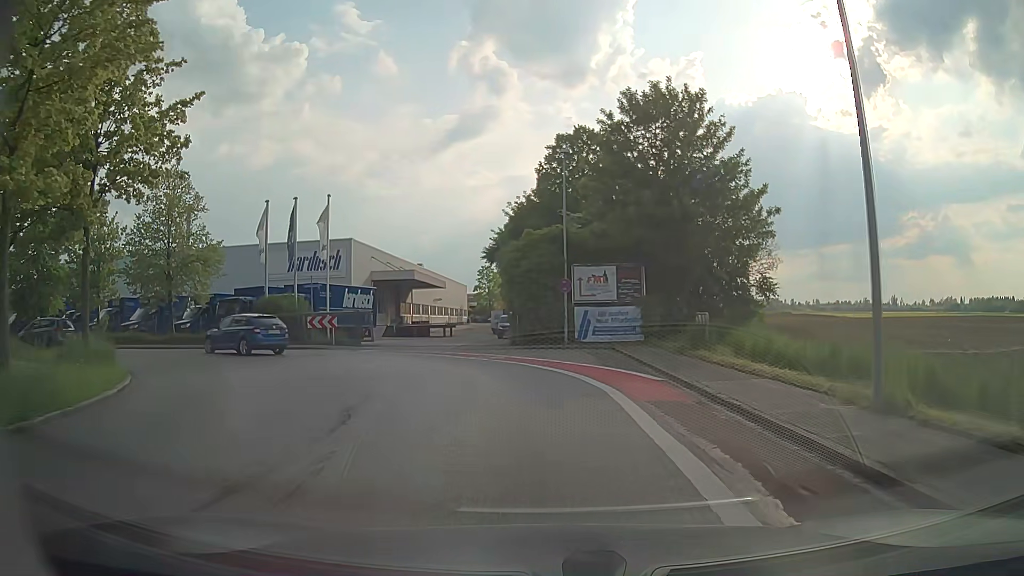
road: tertiary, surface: asphalt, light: Day
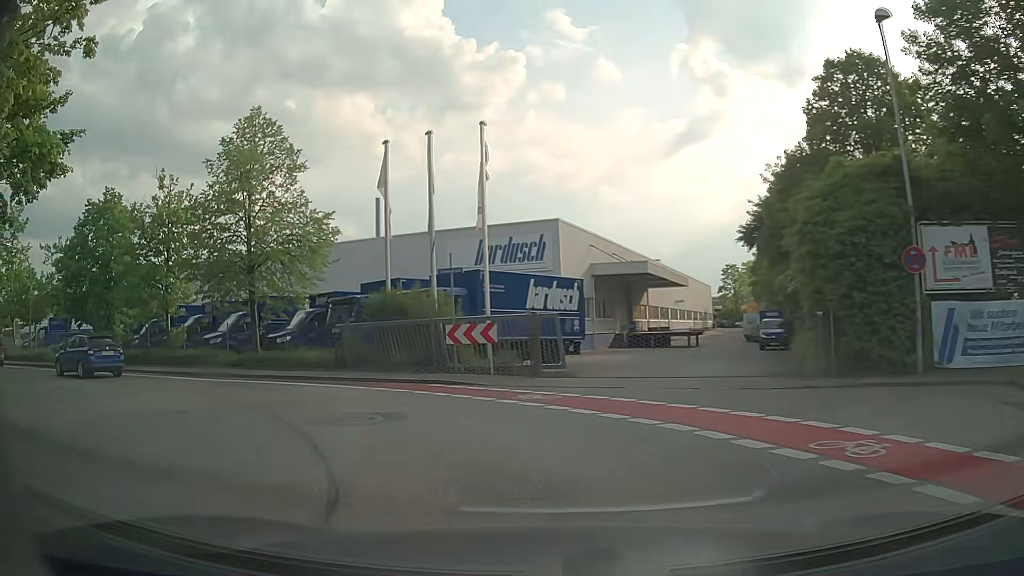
(-1.7, +14.0) m; -20°
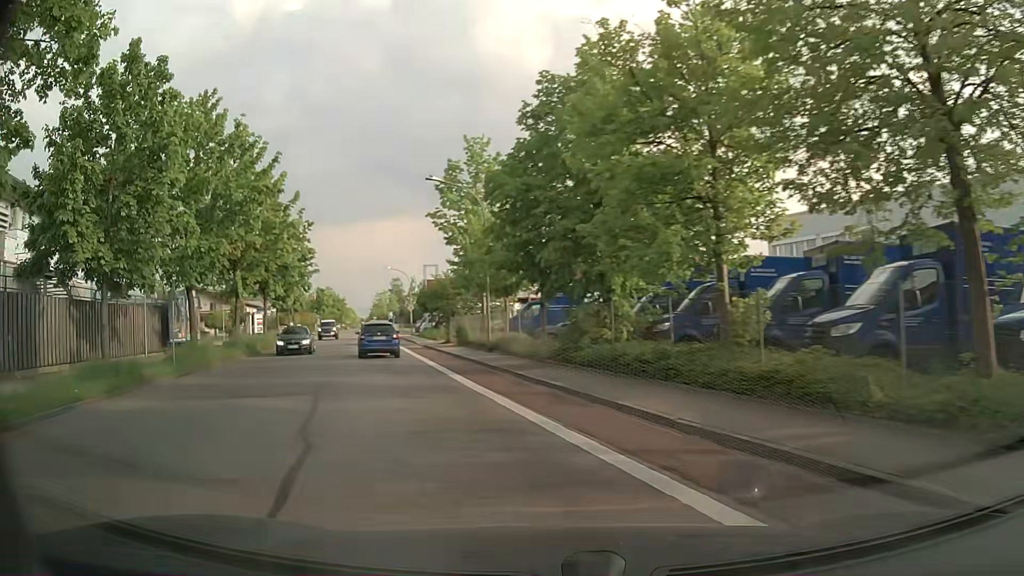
(-7.4, +15.7) m; -50°
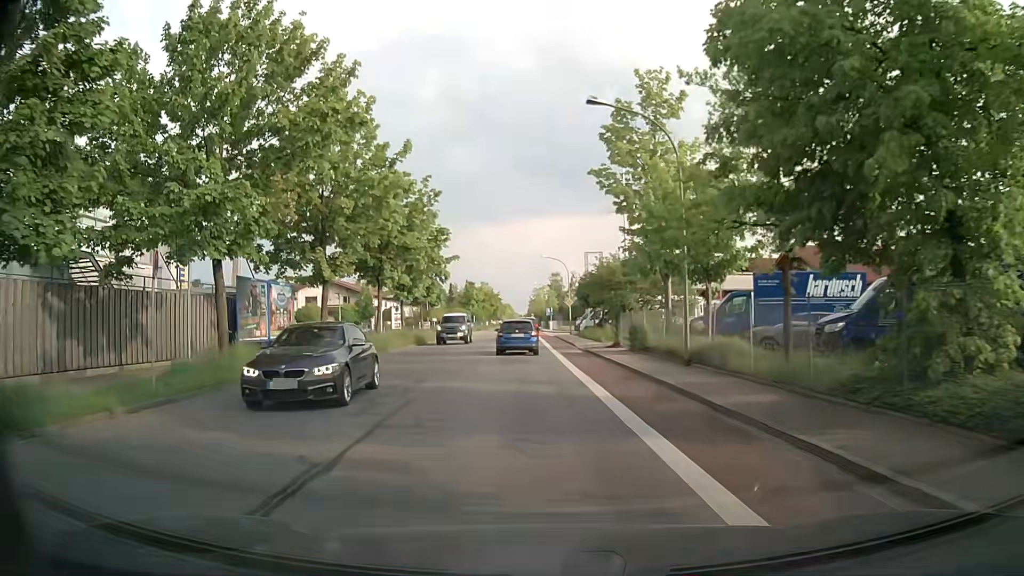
(-1.5, +10.0) m; -15°
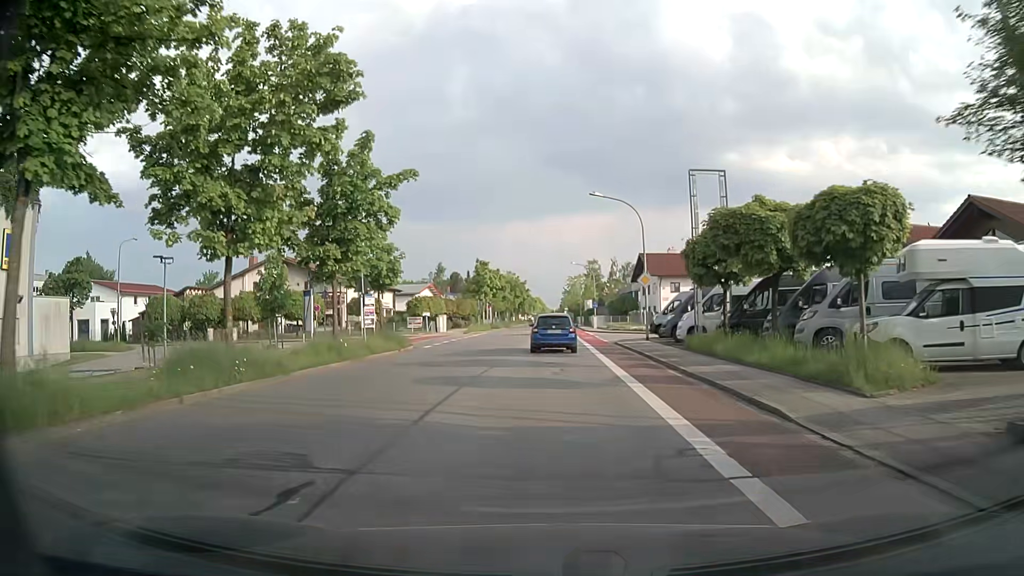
(-0.7, +29.1) m; -1°
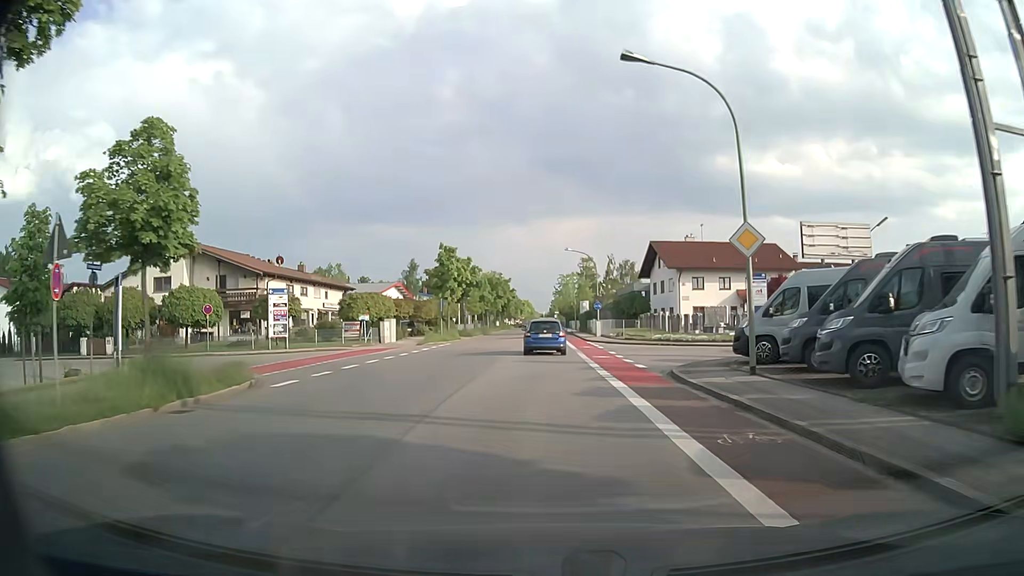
(0.0, +18.4) m; +1°
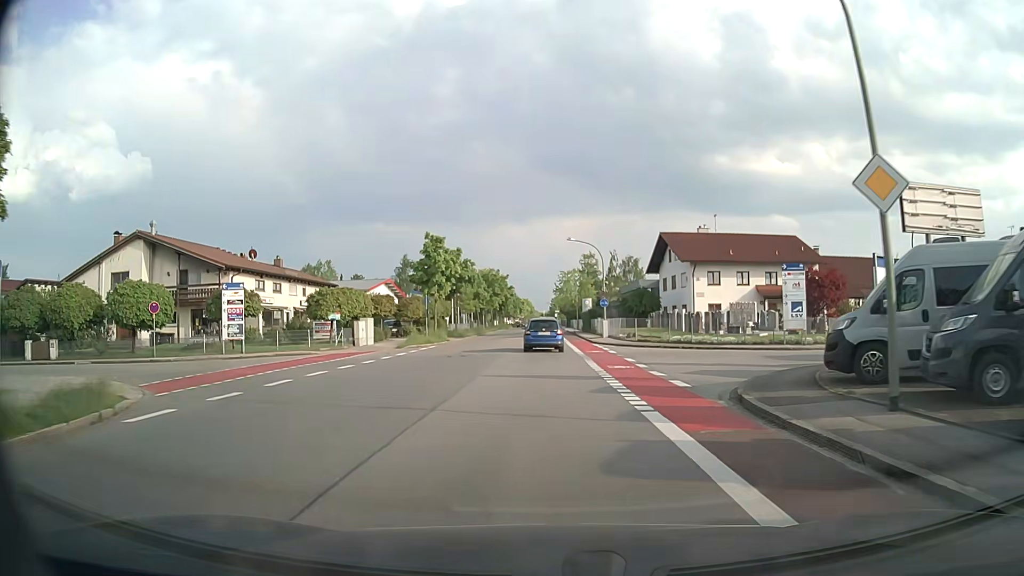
(0.0, +6.4) m; 0°
